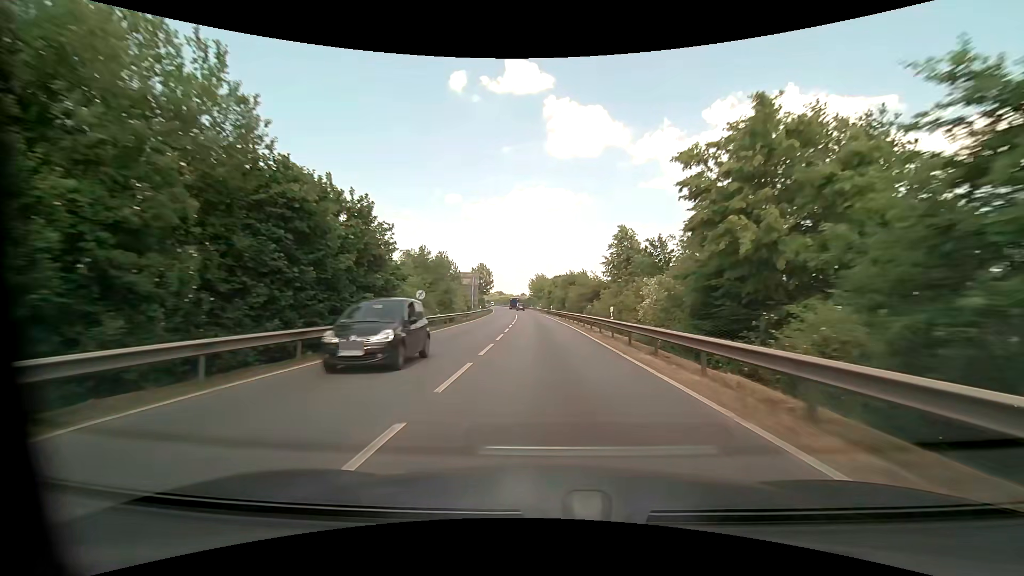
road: primary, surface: asphalt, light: Day
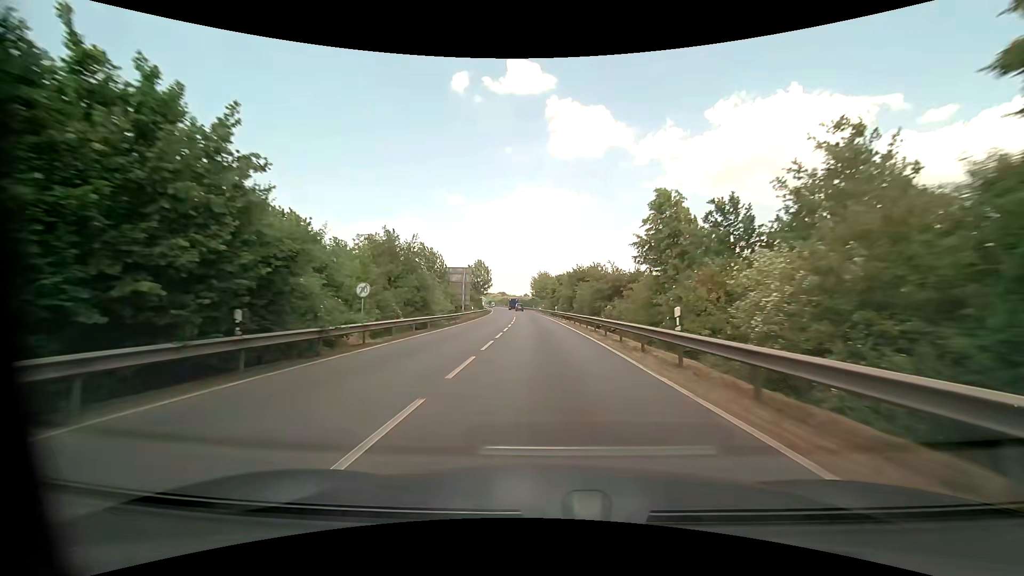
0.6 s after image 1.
(-0.1, +10.7) m; -1°
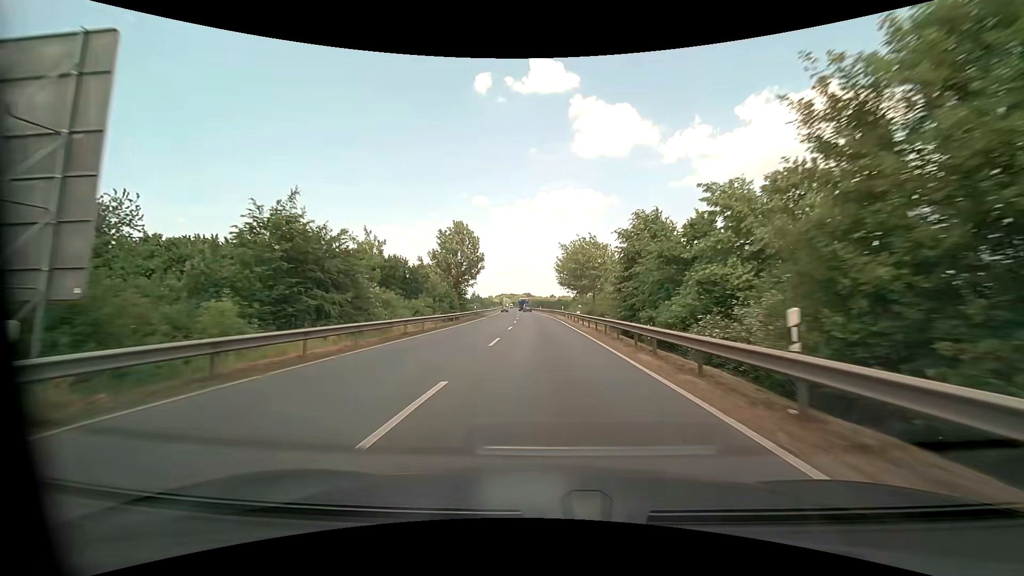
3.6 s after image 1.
(-1.4, +53.4) m; -3°
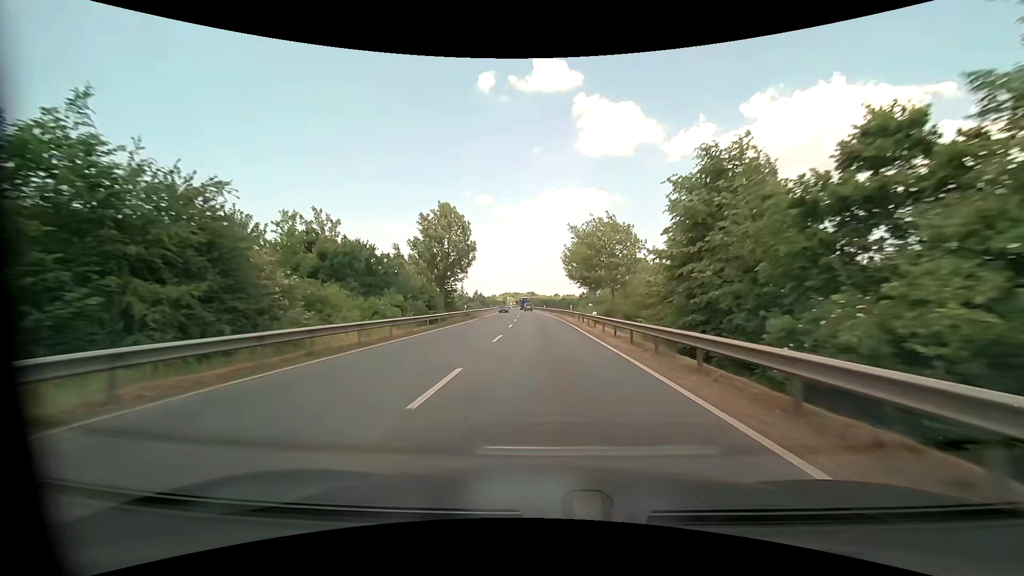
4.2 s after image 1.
(-0.1, +10.5) m; 0°
(0, +10) (0, +20) (0, +30) (0, +40) (-1, +50) (-1, +60) (-1, +70) (-2, +80) (-3, +90) (-3, +100) m
